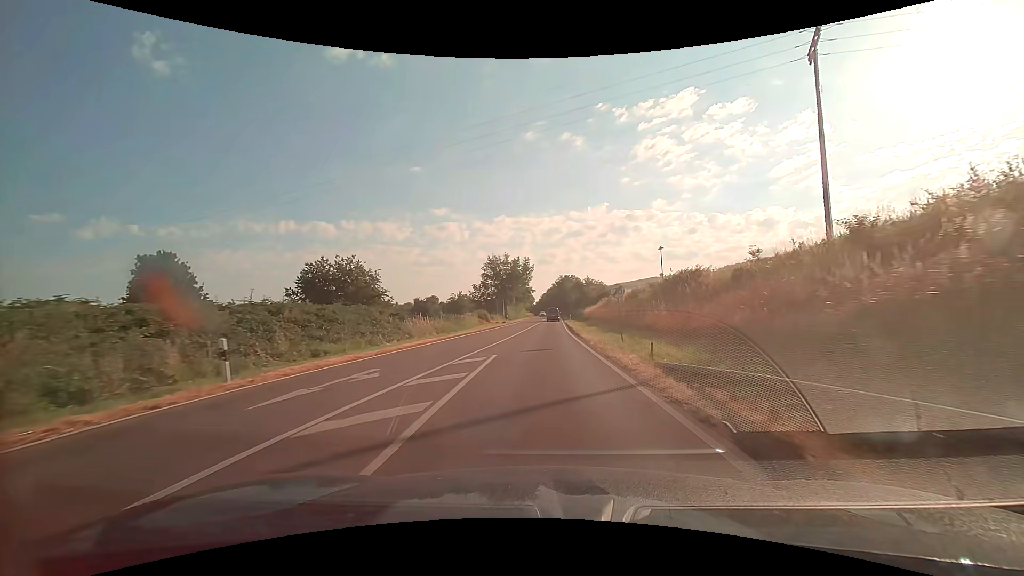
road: primary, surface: asphalt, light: Day
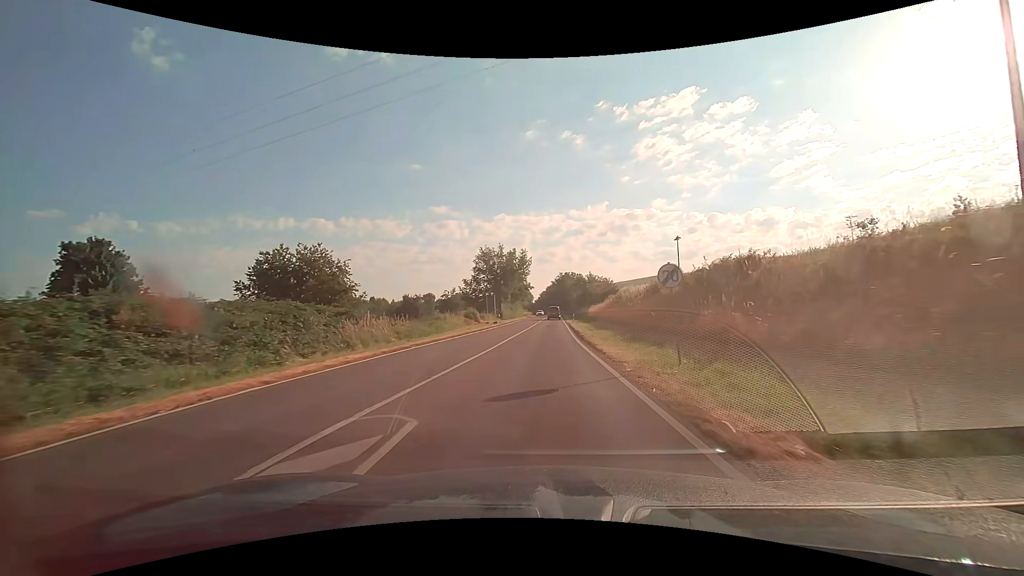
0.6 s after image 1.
(0.0, +9.2) m; 0°
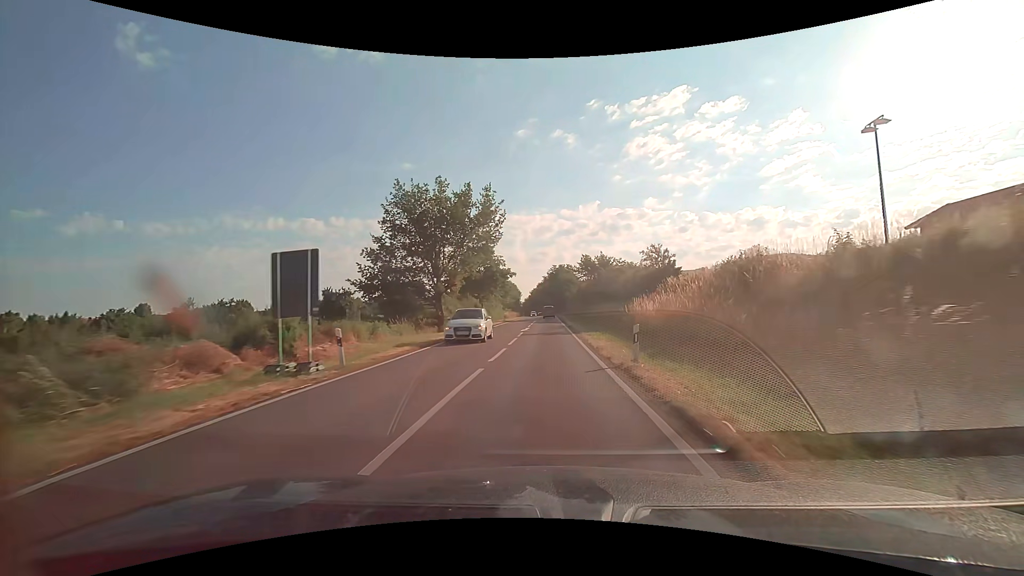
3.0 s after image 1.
(+0.3, +38.6) m; +1°
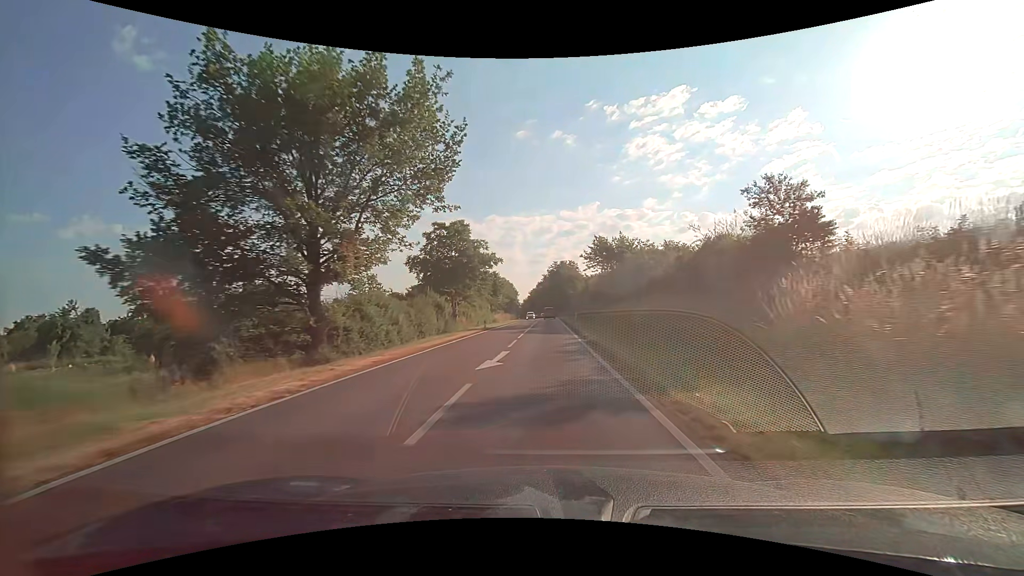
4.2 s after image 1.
(0.0, +19.9) m; 0°
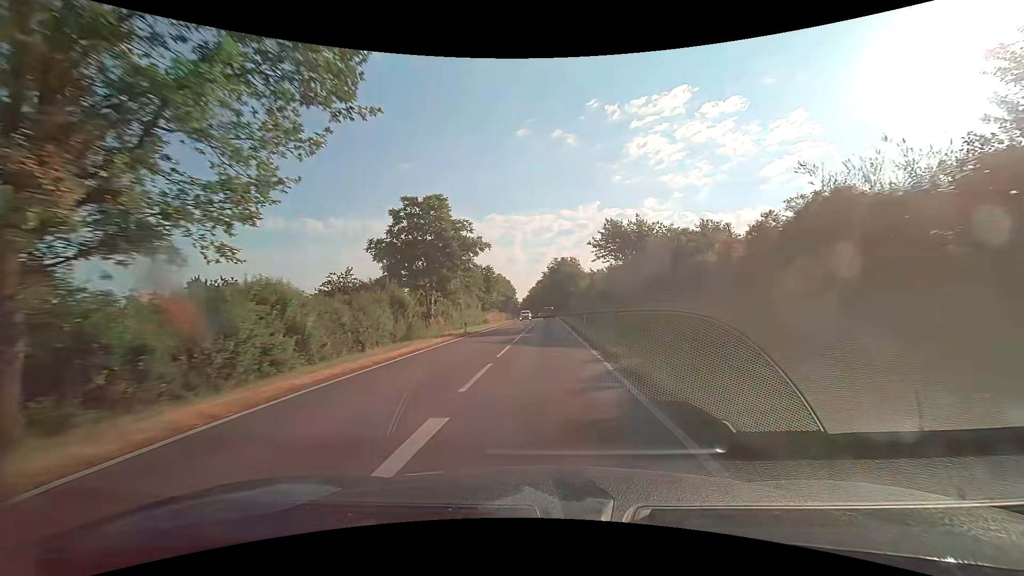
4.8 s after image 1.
(0.0, +10.1) m; 0°
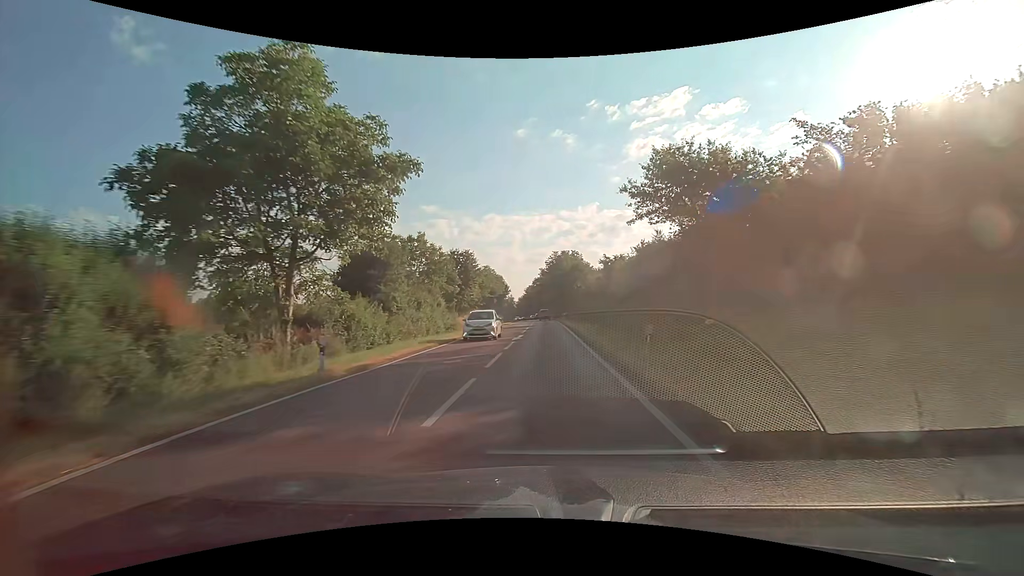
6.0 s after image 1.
(+0.1, +20.4) m; 0°
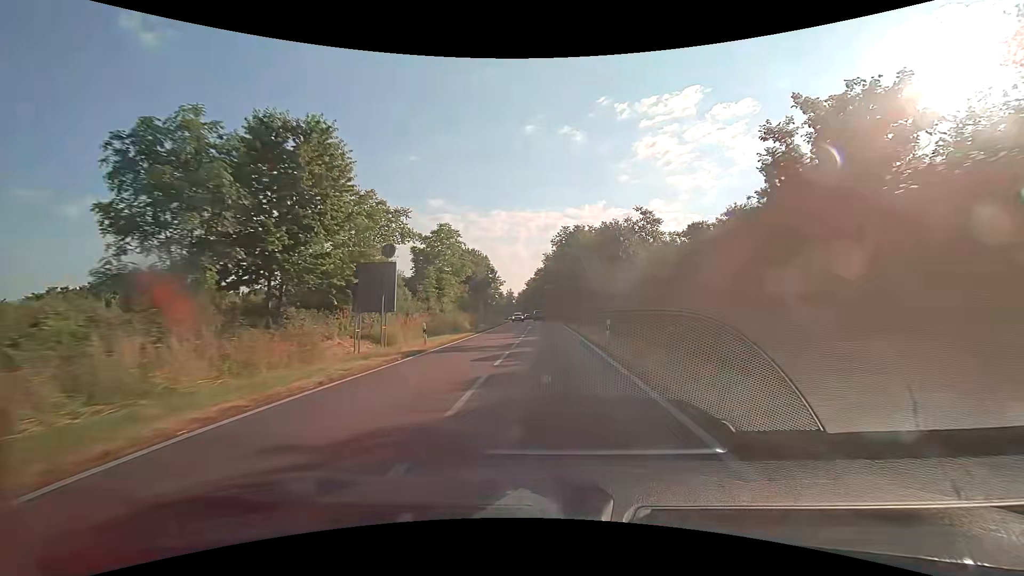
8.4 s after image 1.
(0.0, +41.6) m; 0°
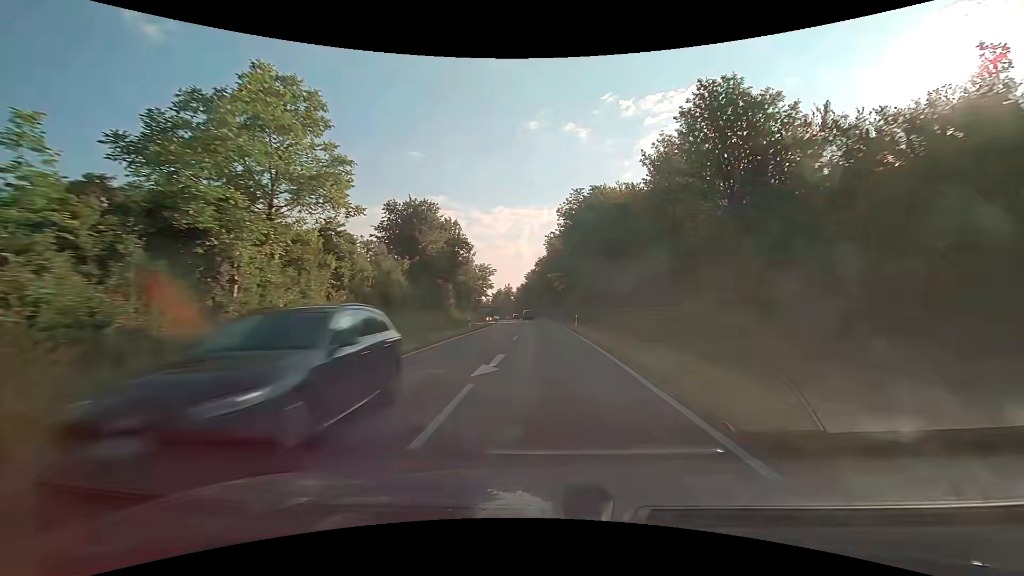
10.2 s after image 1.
(-0.1, +31.7) m; 0°
(0, +10) (0, +20) (0, +30) (0, +40) (-1, +50) (-1, +60) (-2, +70) (-2, +80) (-3, +90) (-4, +100) m
